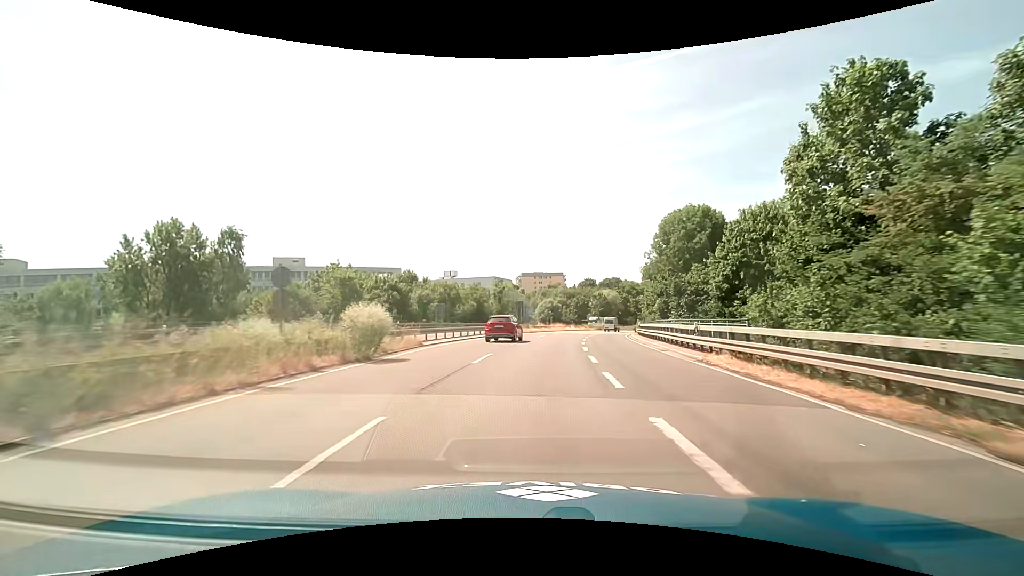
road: trunk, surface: asphalt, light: Day
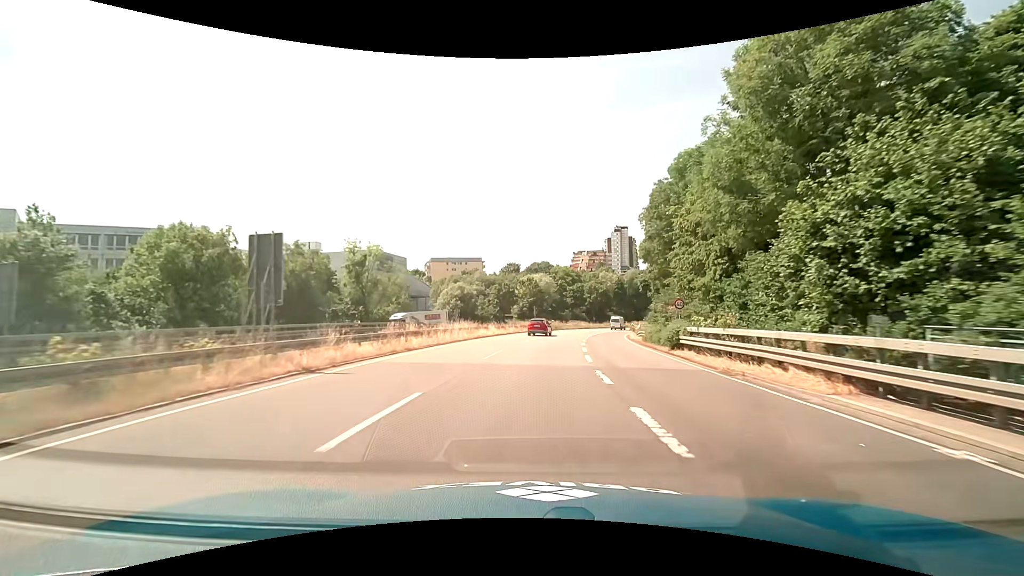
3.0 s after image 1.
(+3.9, +45.8) m; +9°
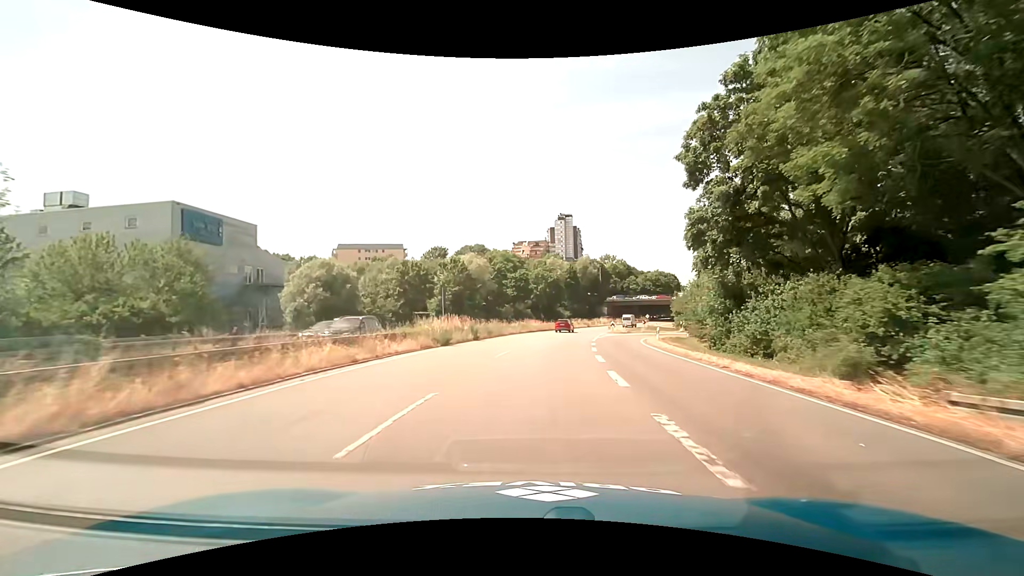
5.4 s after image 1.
(+2.2, +36.9) m; +7°
